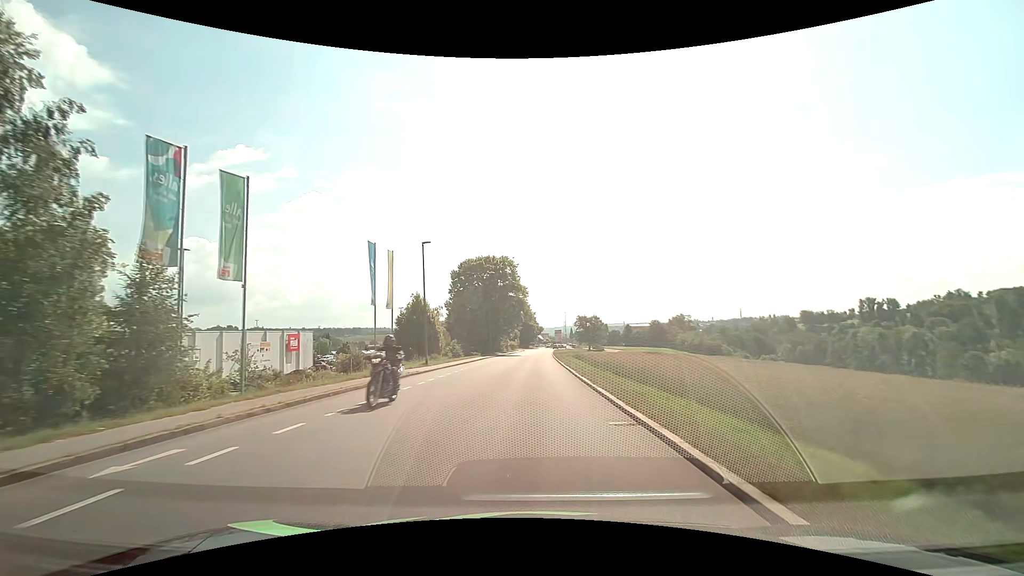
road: tertiary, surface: asphalt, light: Day
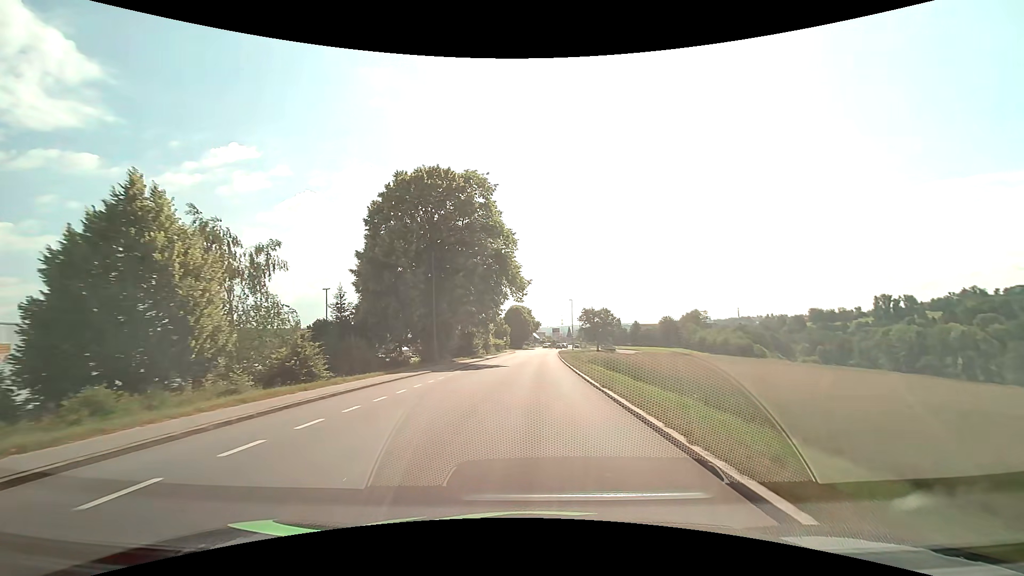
(+0.2, +37.8) m; +1°
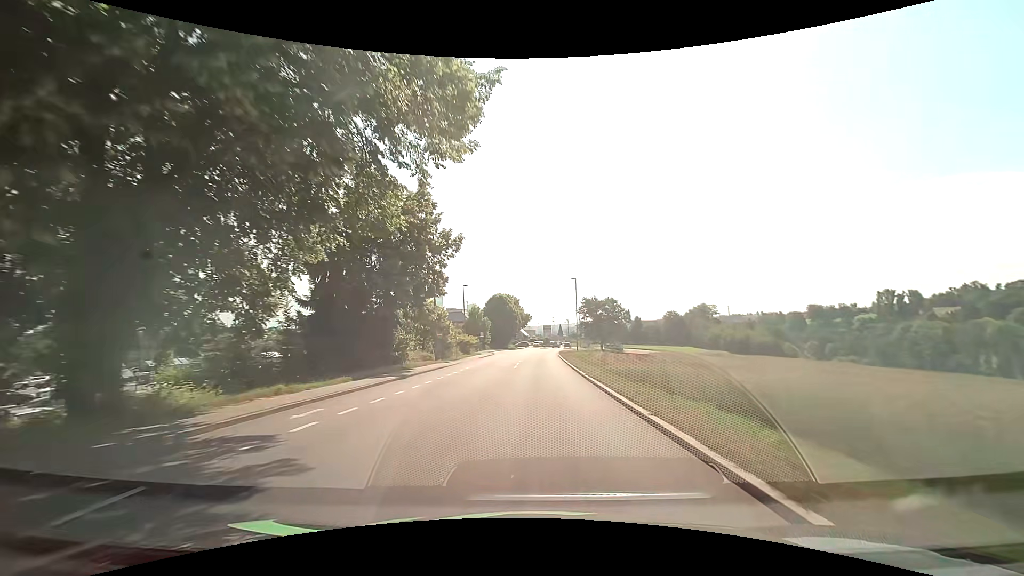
(+0.3, +30.4) m; +1°
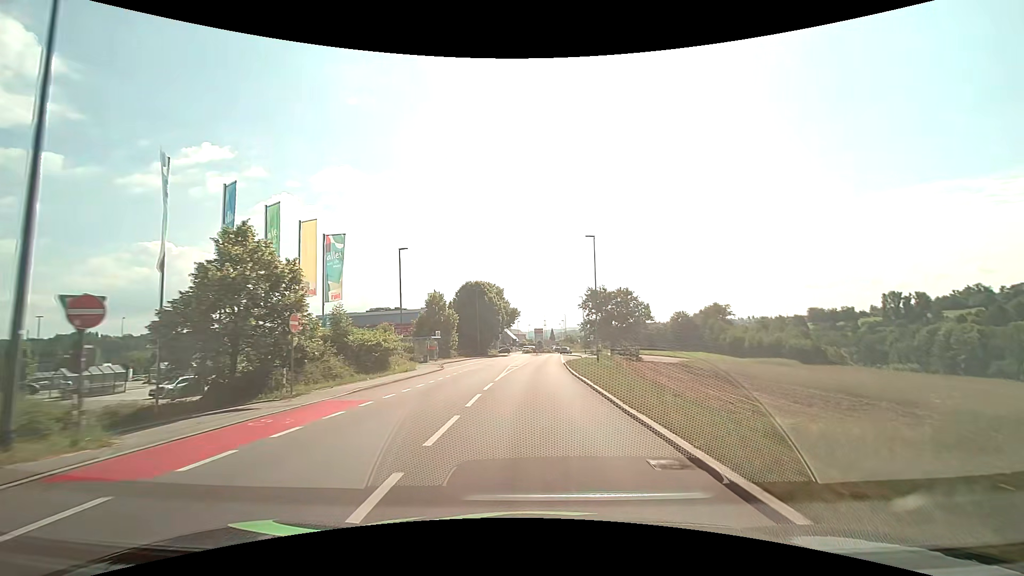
(+0.2, +30.4) m; +1°
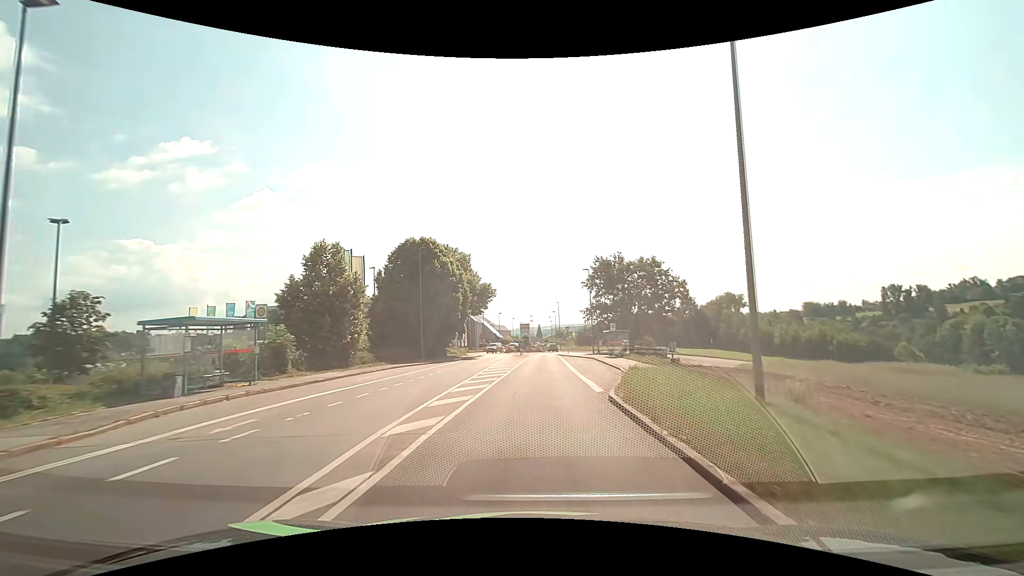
(+0.4, +30.4) m; +2°
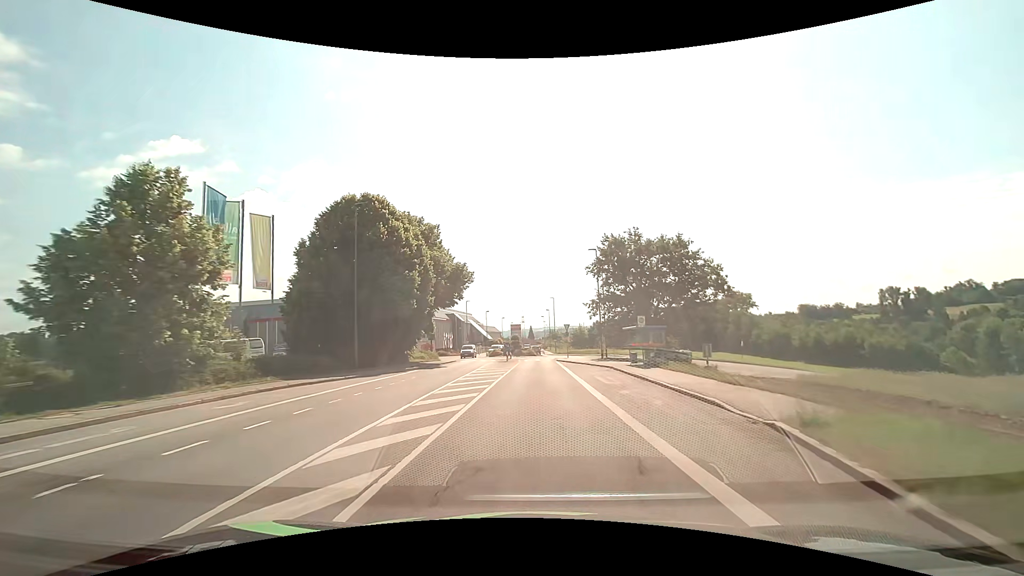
(+0.1, +14.4) m; +1°
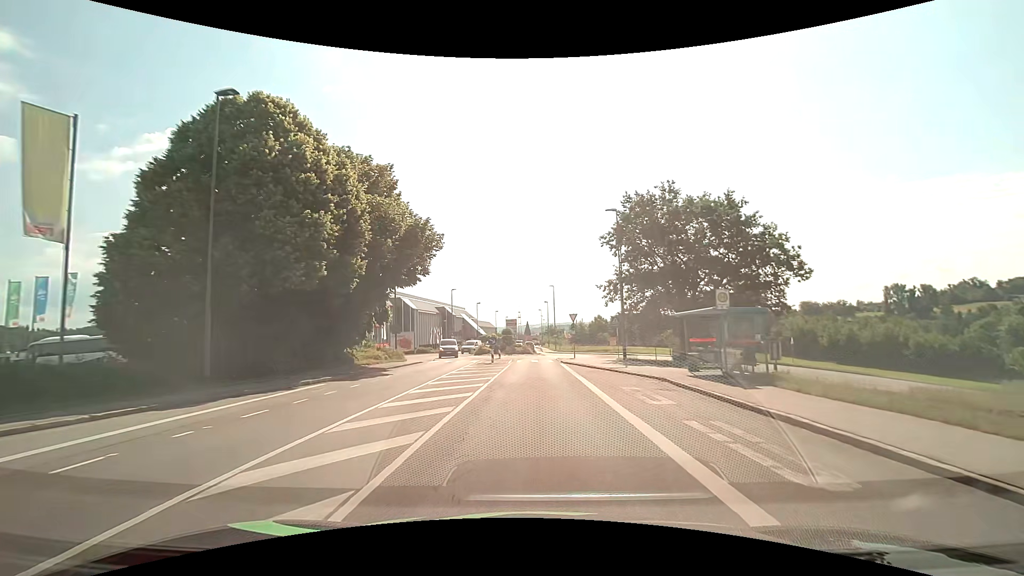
(+0.1, +13.0) m; 0°
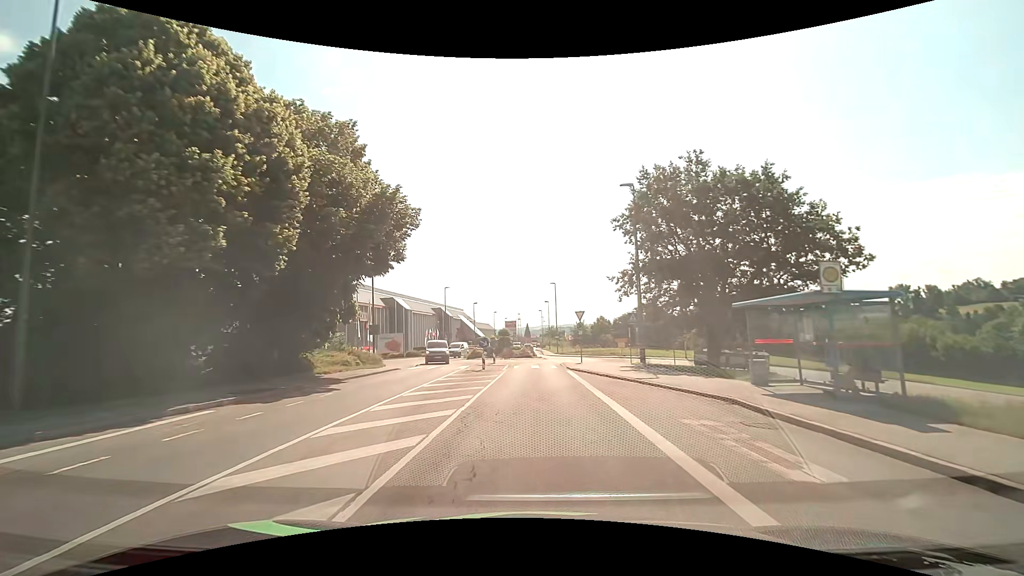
(0.0, +5.9) m; 0°
(0, +10) (0, +20) (0, +30) (+1, +40) (+5, +49) (+4, +58) (0, +68) (-1, +78) (-1, +88) (-1, +98) m
